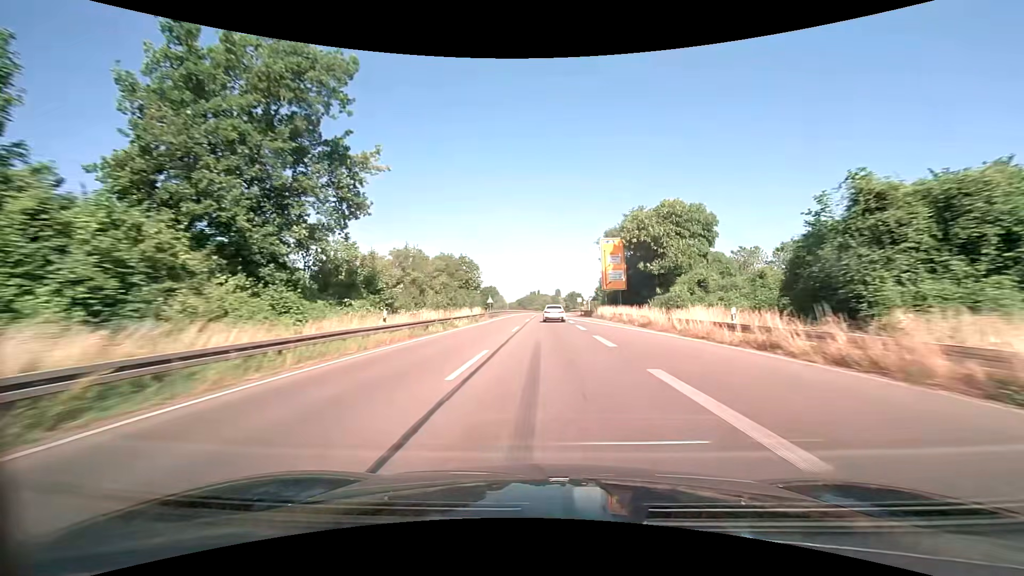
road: trunk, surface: asphalt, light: Day
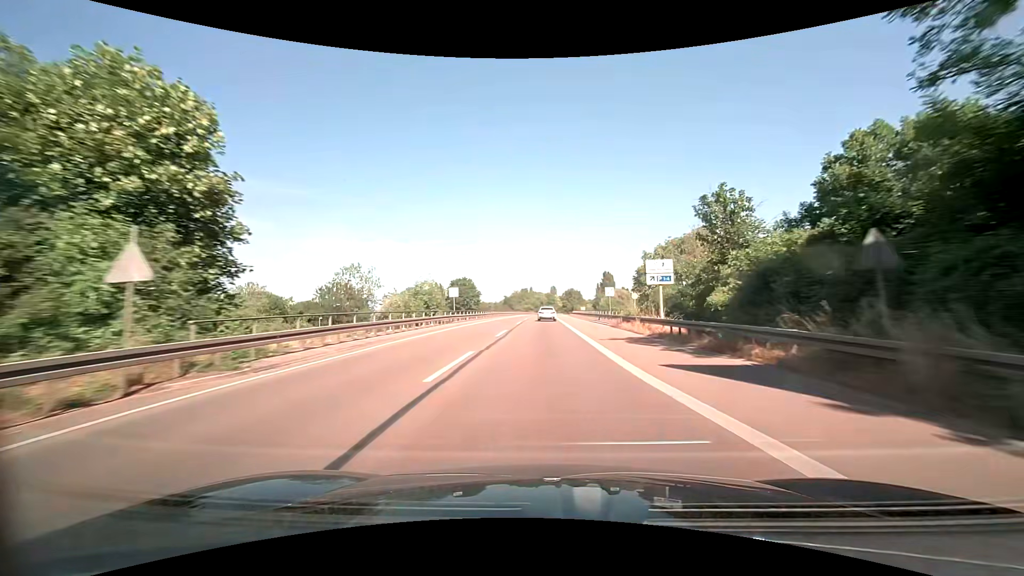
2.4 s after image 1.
(+0.5, +55.4) m; +1°
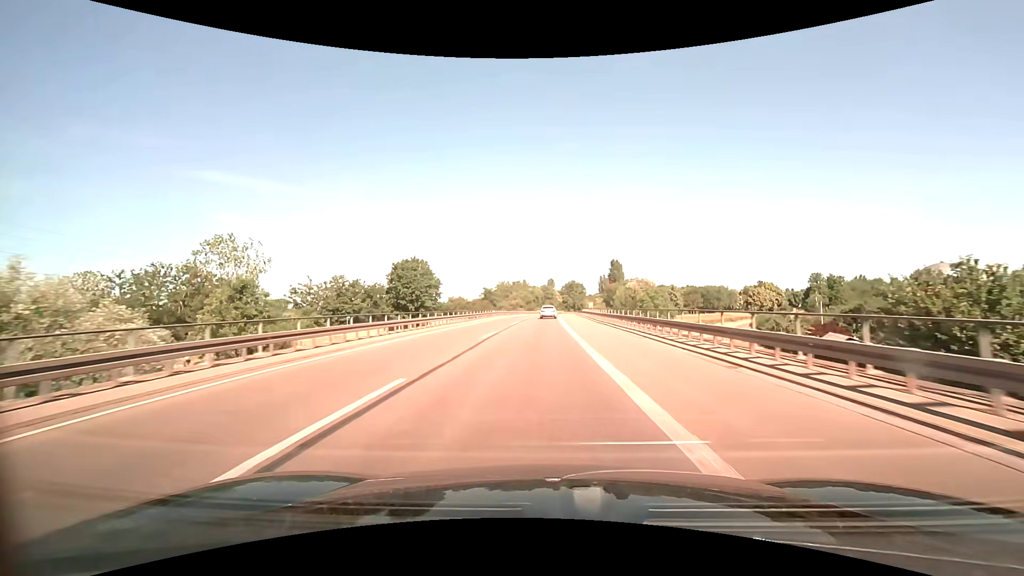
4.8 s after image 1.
(+0.1, +55.7) m; 0°
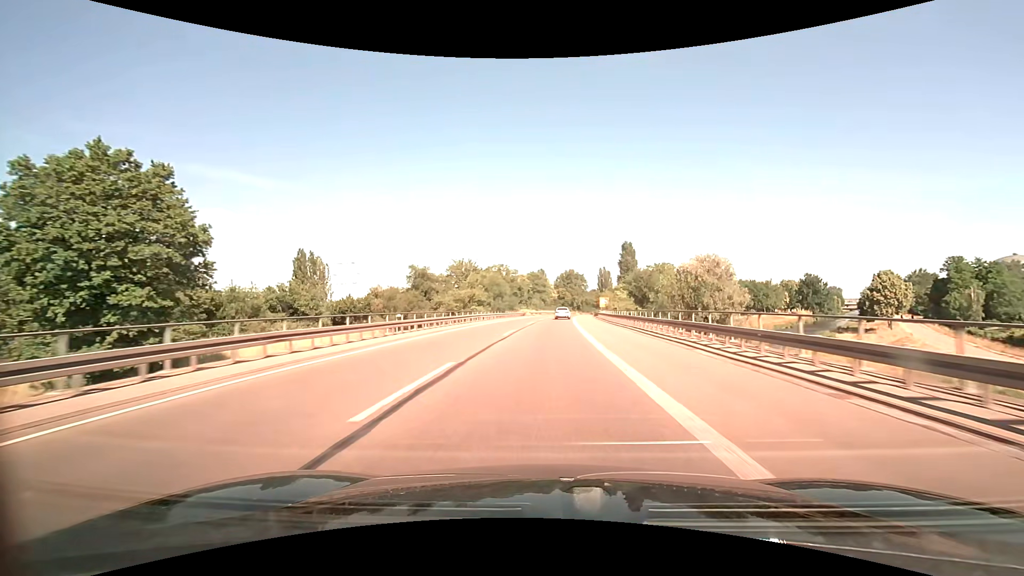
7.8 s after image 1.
(+0.2, +69.1) m; +1°
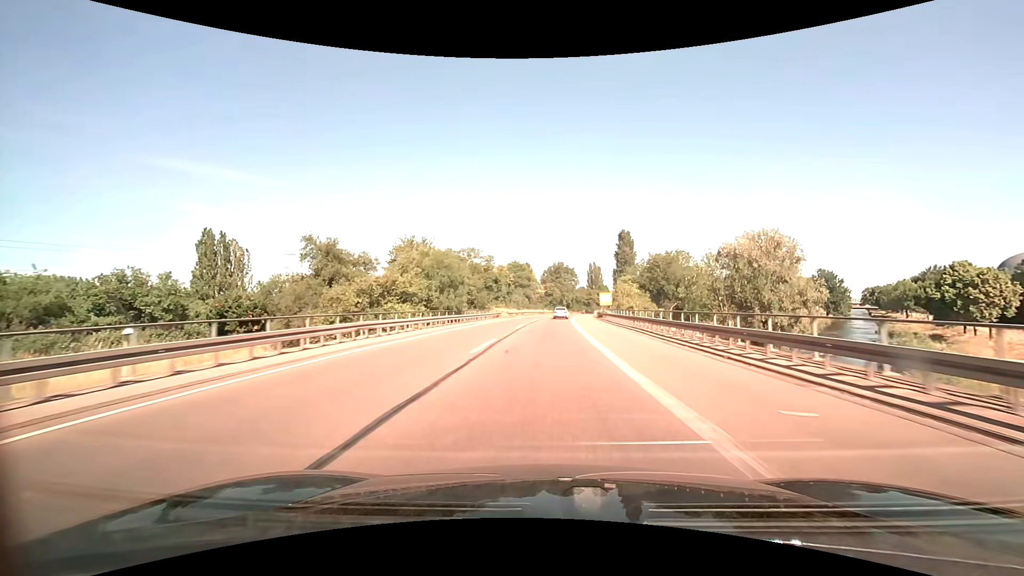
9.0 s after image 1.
(+0.3, +27.2) m; +2°
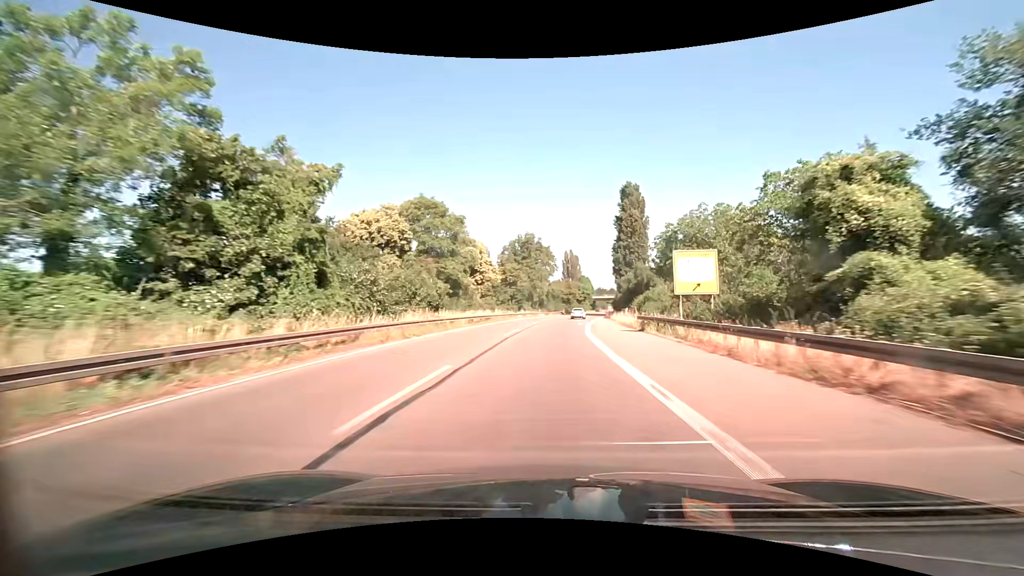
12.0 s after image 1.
(+2.1, +67.3) m; +3°
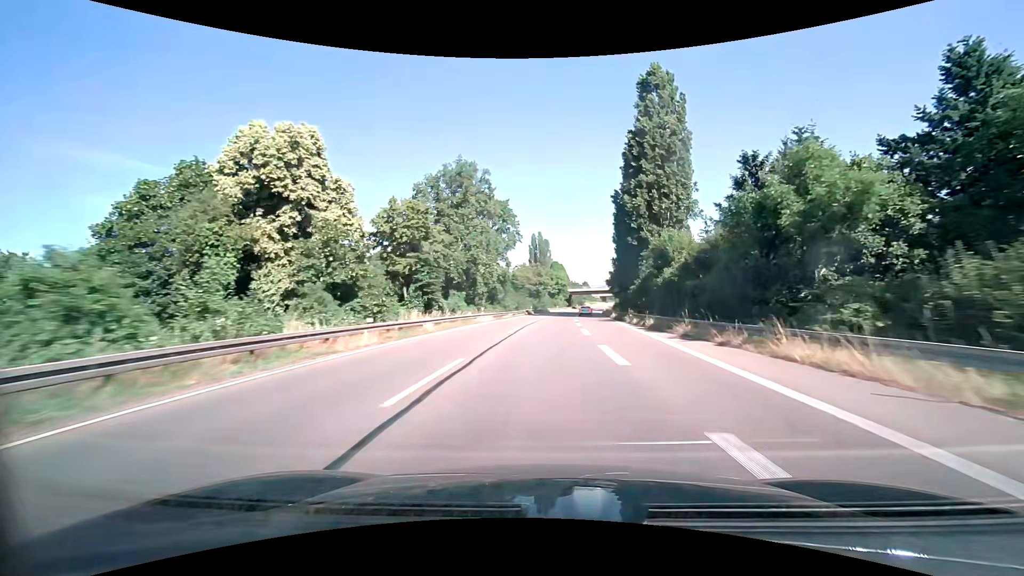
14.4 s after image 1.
(+1.9, +53.5) m; +4°
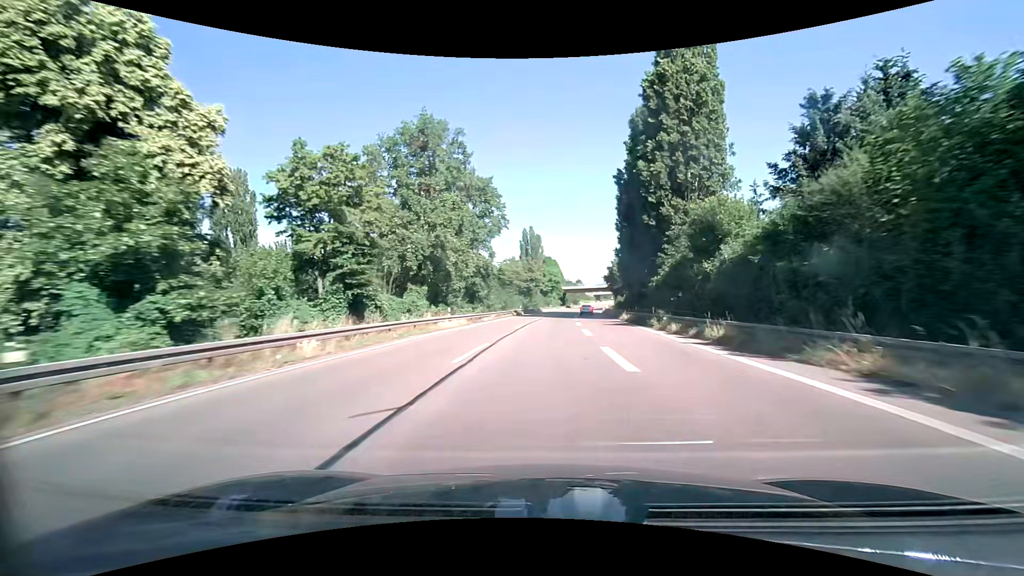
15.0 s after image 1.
(+0.1, +13.4) m; +1°
(0, +10) (0, +20) (0, +30) (+1, +40) (+1, +50) (+1, +60) (+2, +70) (+3, +80) (+4, +90) (+5, +100) m
